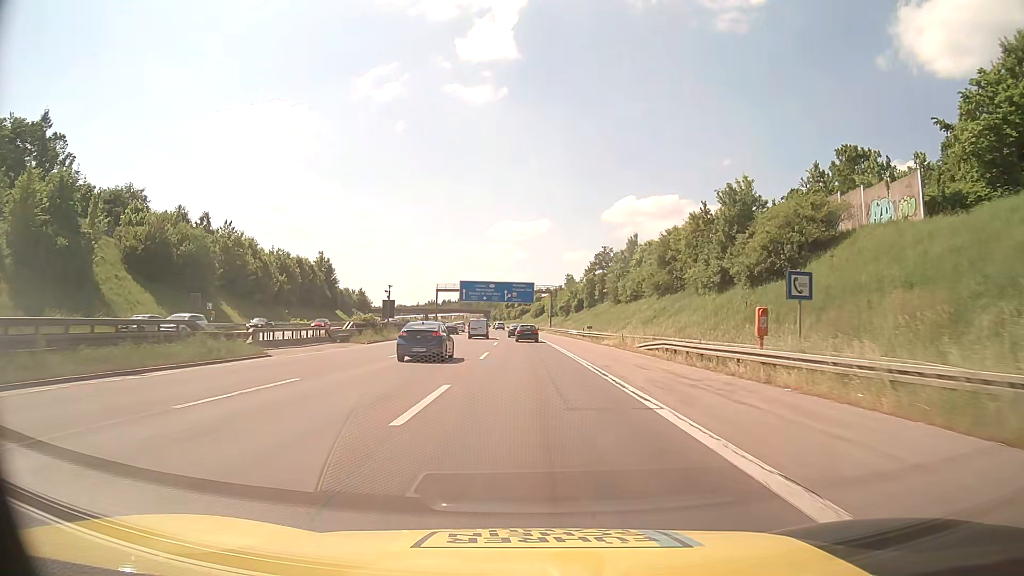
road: motorway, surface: asphalt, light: Day
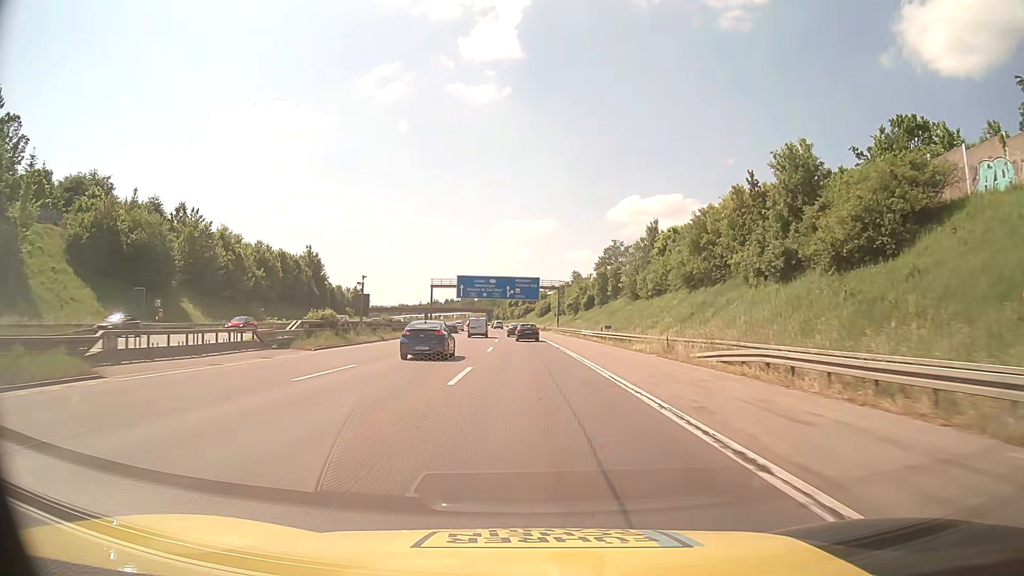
(0.0, +12.2) m; 0°
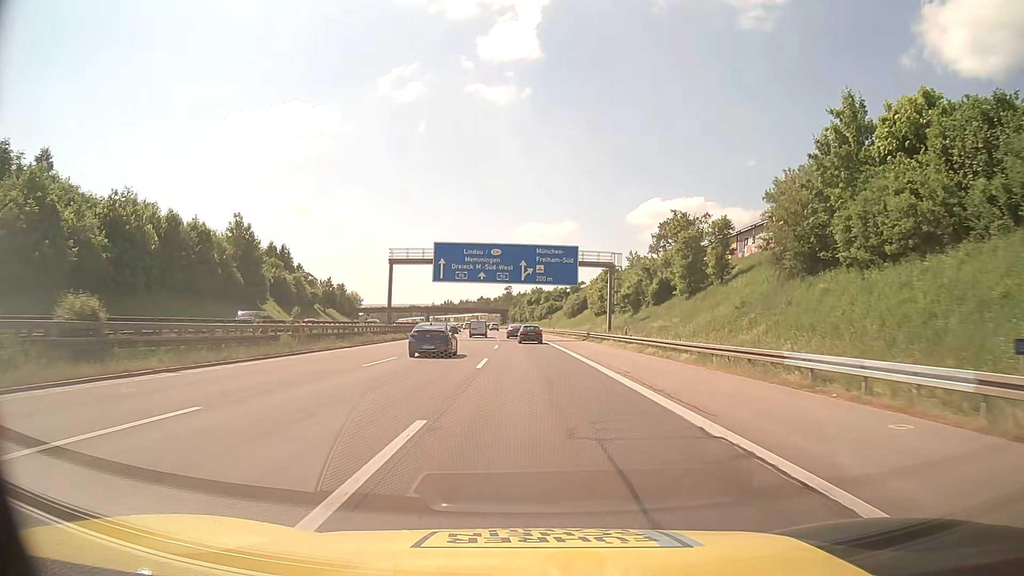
(-0.7, +47.9) m; -2°
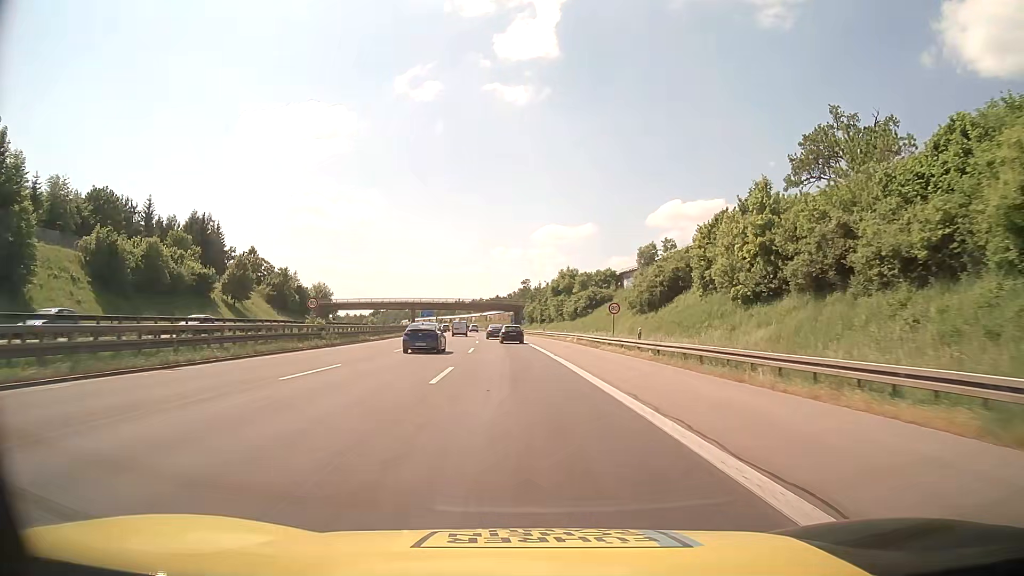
(-0.6, +60.5) m; -2°
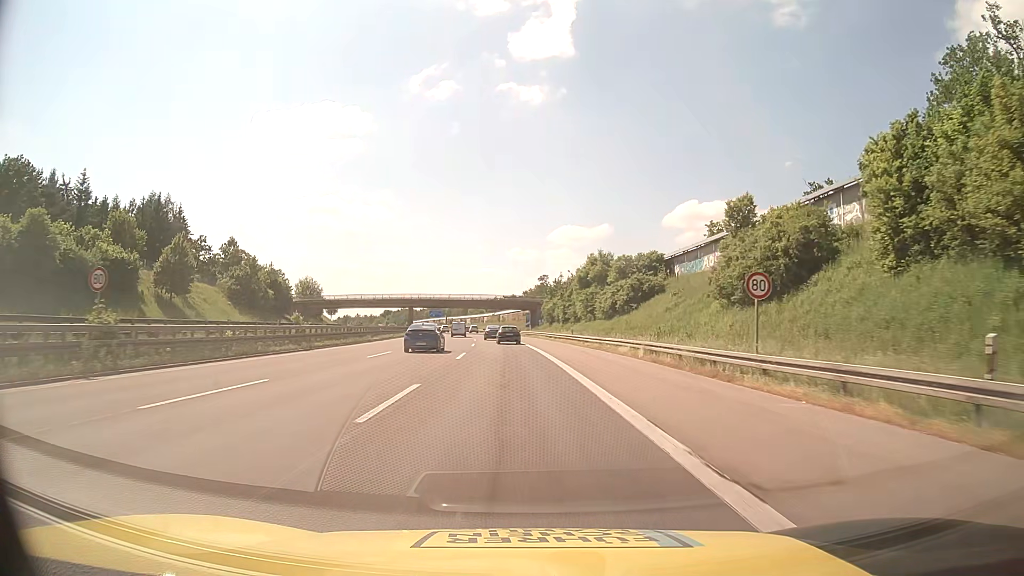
(-0.3, +24.6) m; -1°
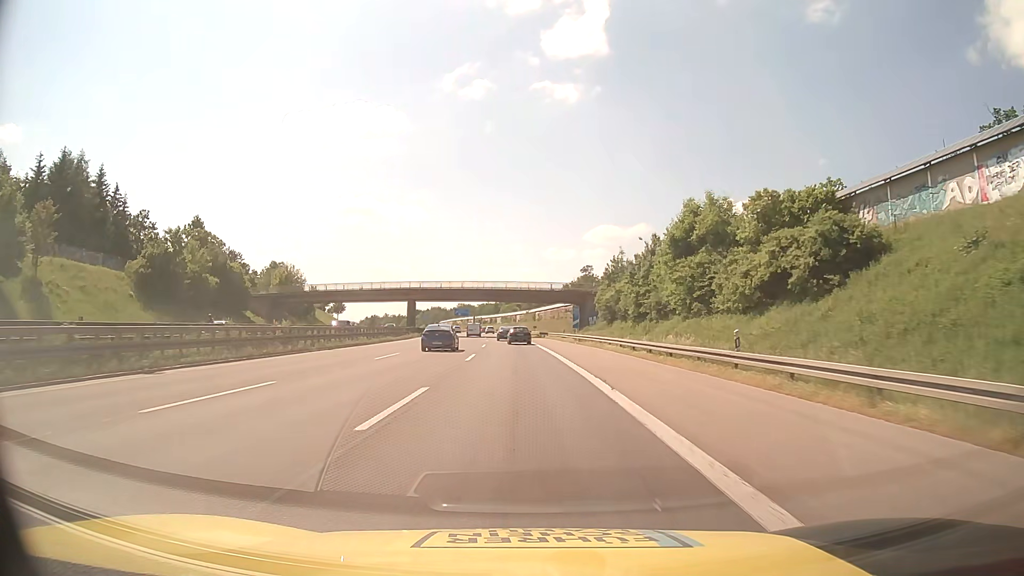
(-1.0, +37.0) m; -3°
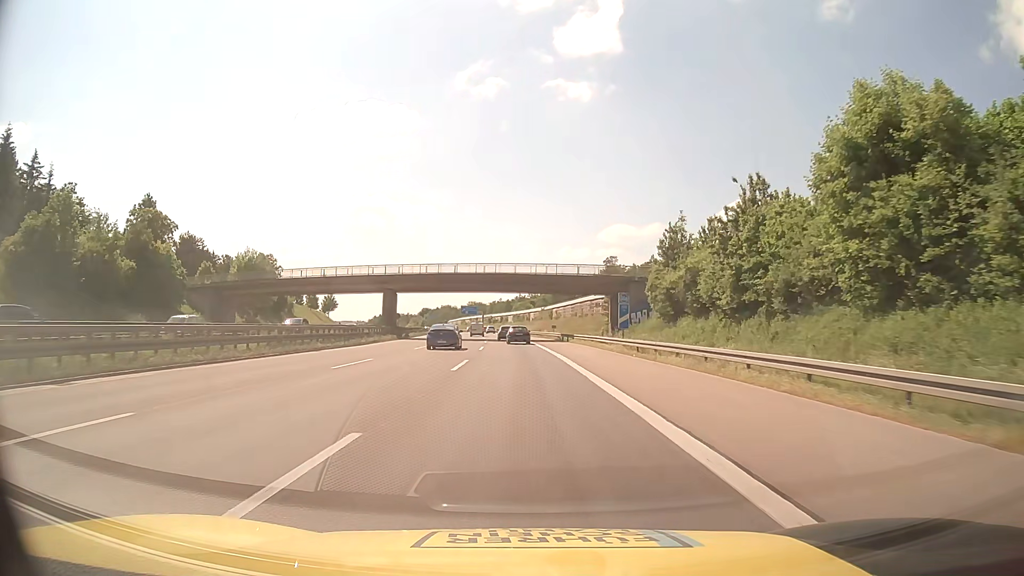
(-0.3, +24.8) m; -1°
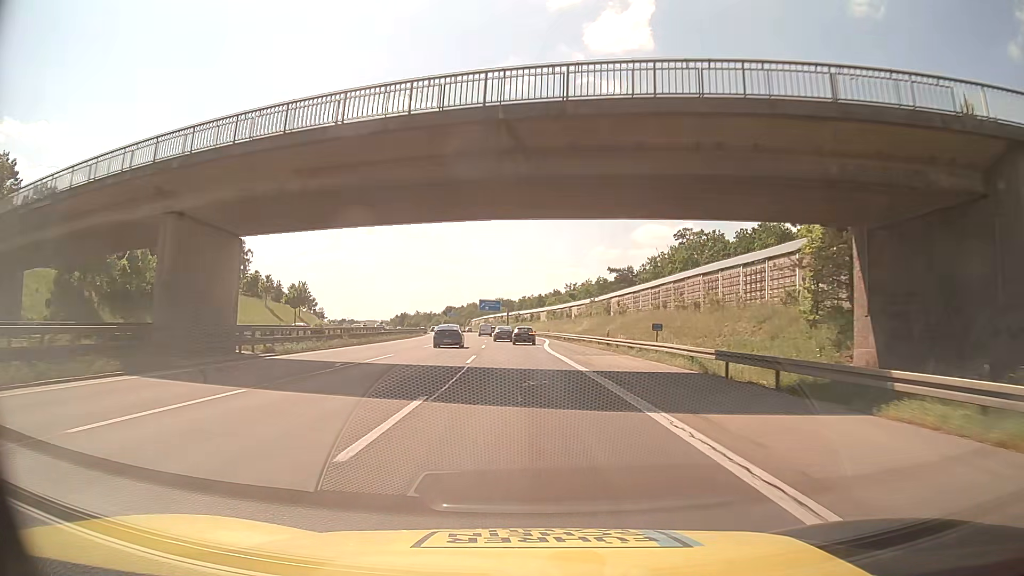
(-1.3, +49.9) m; -3°
